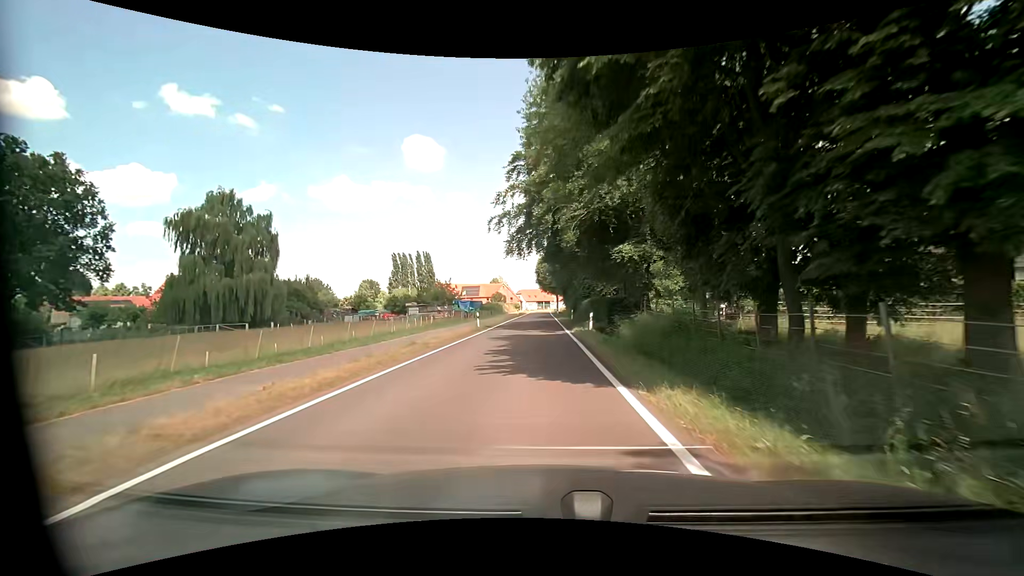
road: tertiary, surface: asphalt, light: Day
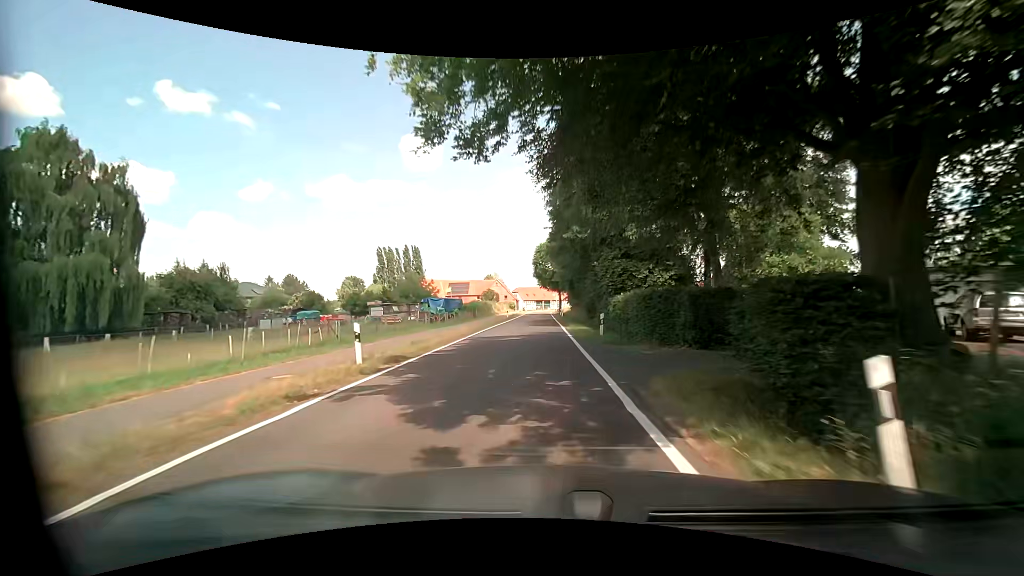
(-0.2, +22.2) m; 0°
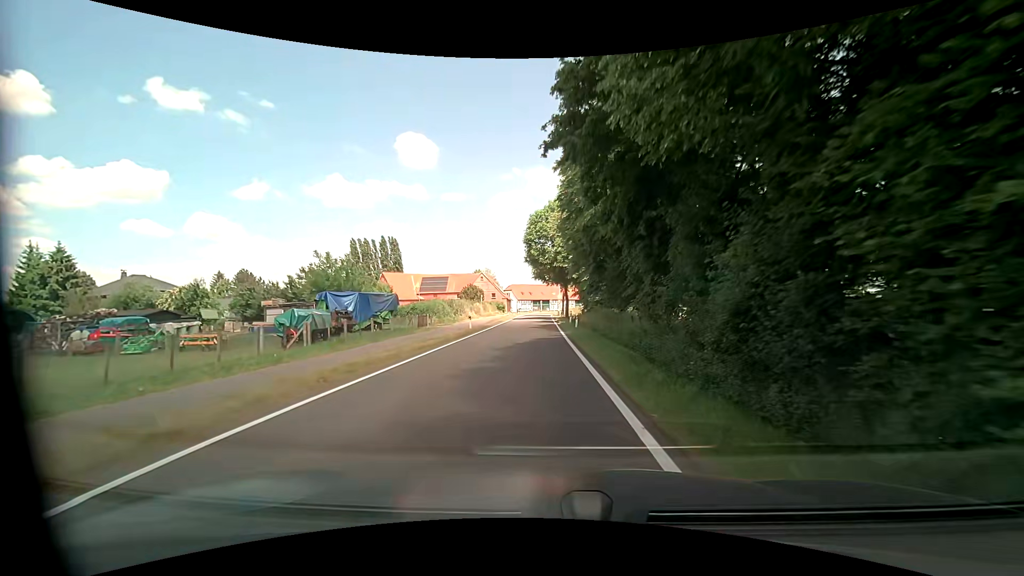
(-0.2, +30.1) m; 0°
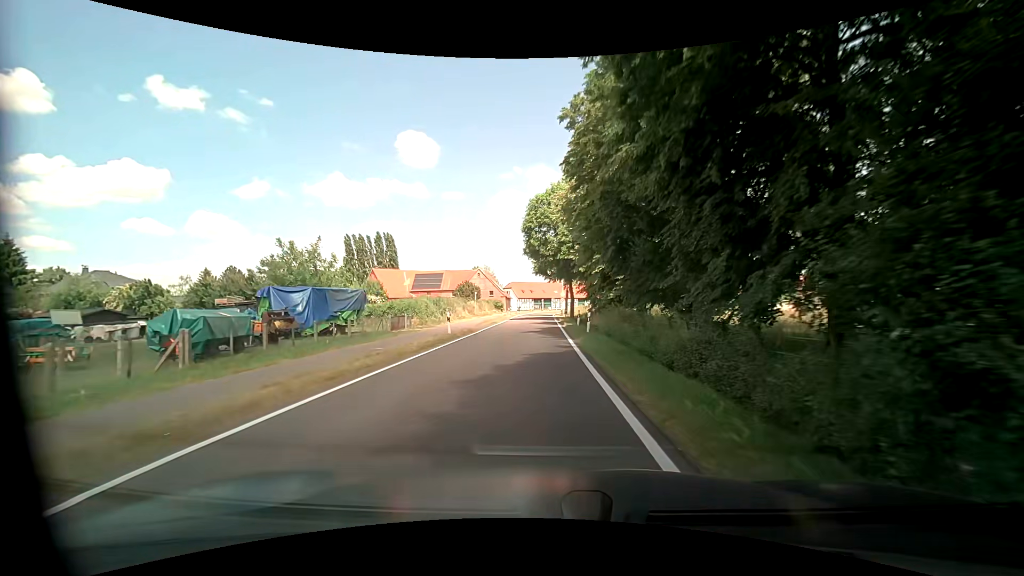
(0.0, +7.5) m; 0°
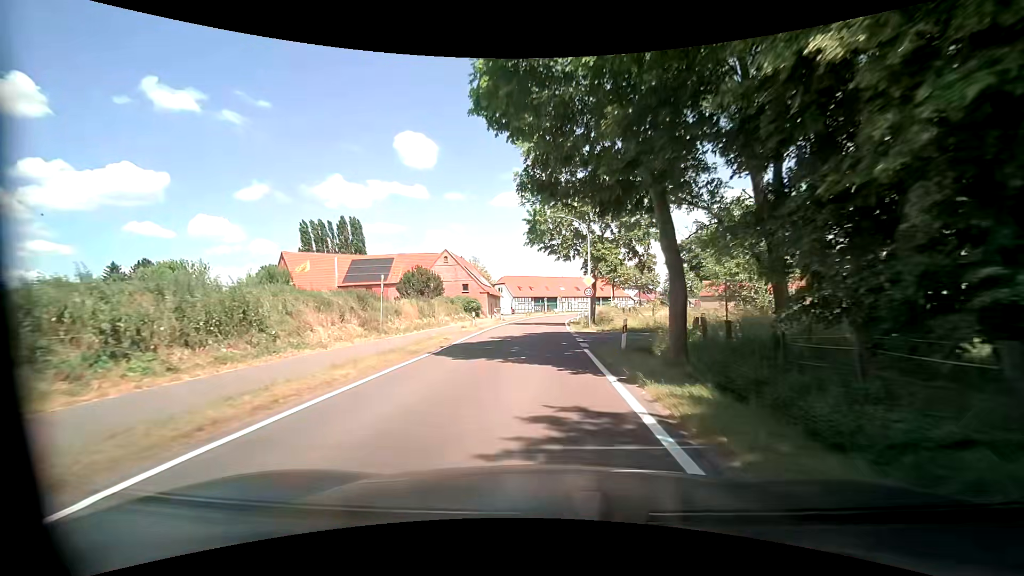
(-0.3, +37.2) m; 0°
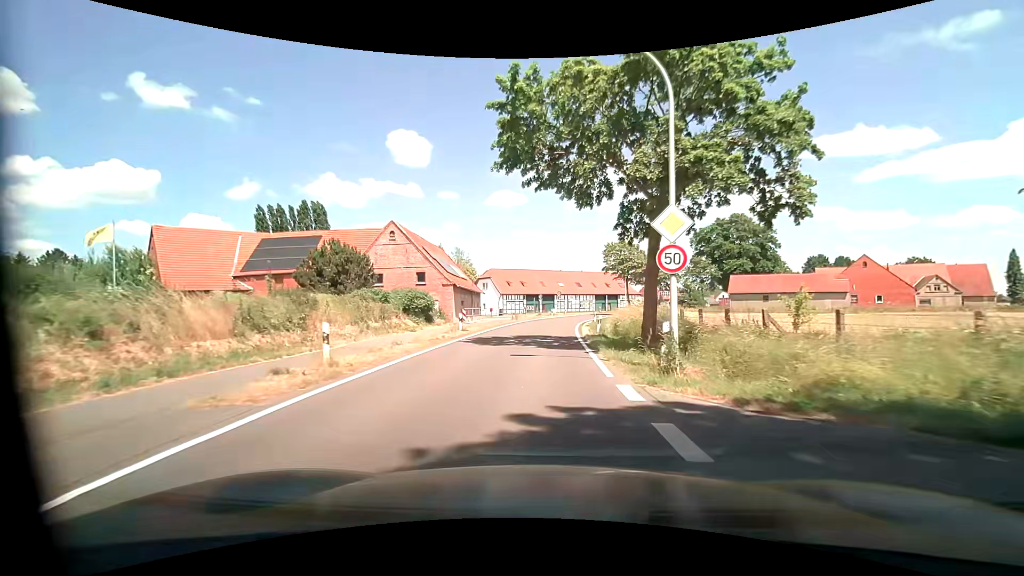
(0.0, +21.6) m; +1°
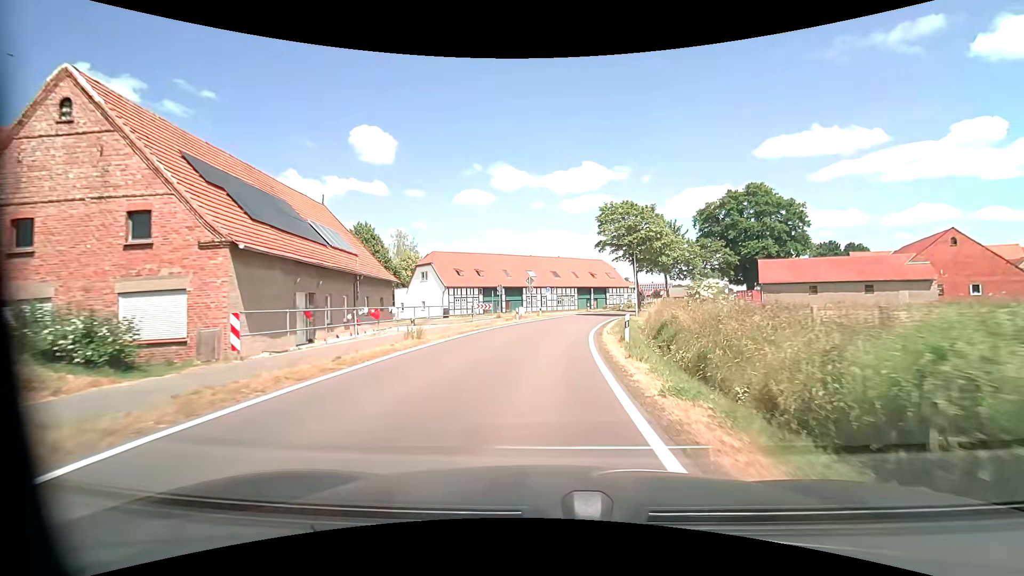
(+0.6, +28.5) m; +4°
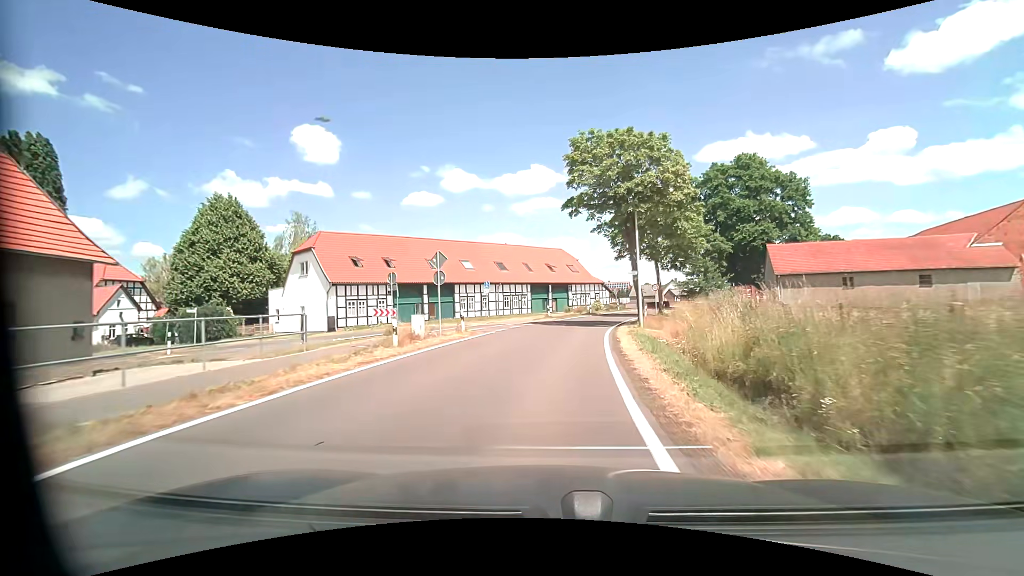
(+0.8, +21.5) m; +5°
(0, +10) (+1, +20) (+3, +30) (+5, +40) (+8, +49) (+12, +58) (+16, +68) (+20, +77) (+25, +85) (+30, +94) m
